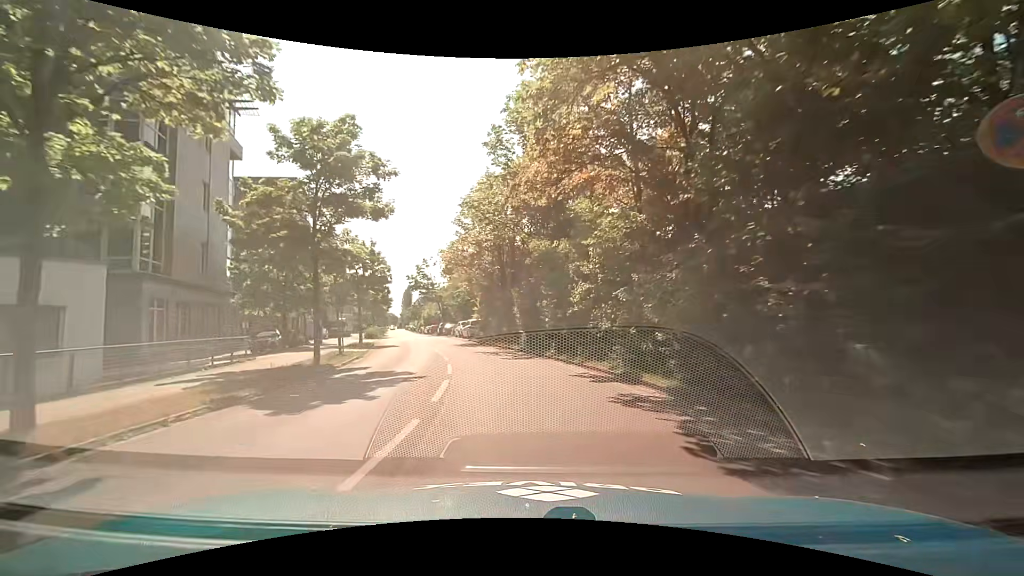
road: unclassified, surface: asphalt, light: Day
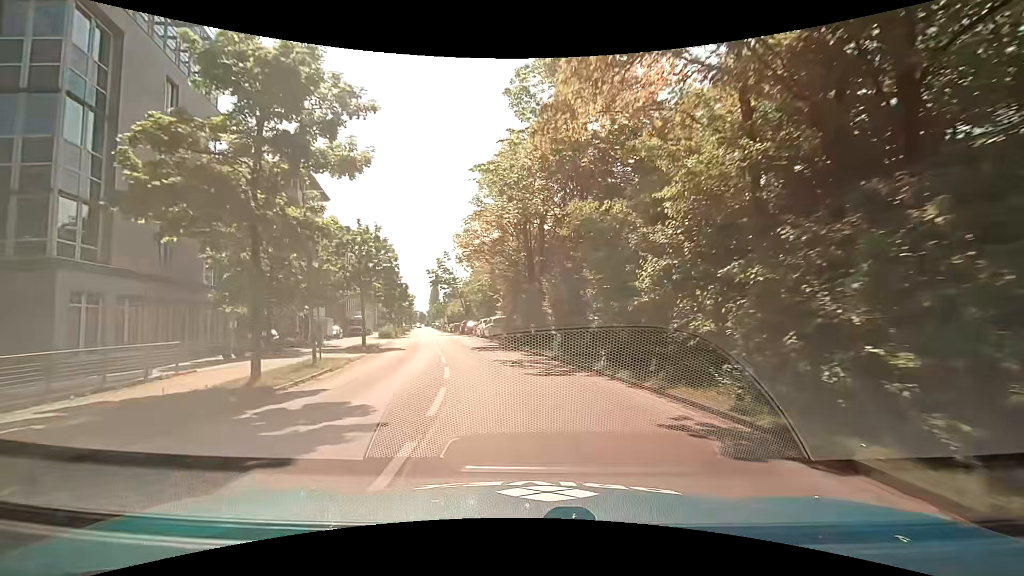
(-0.2, +6.0) m; -4°
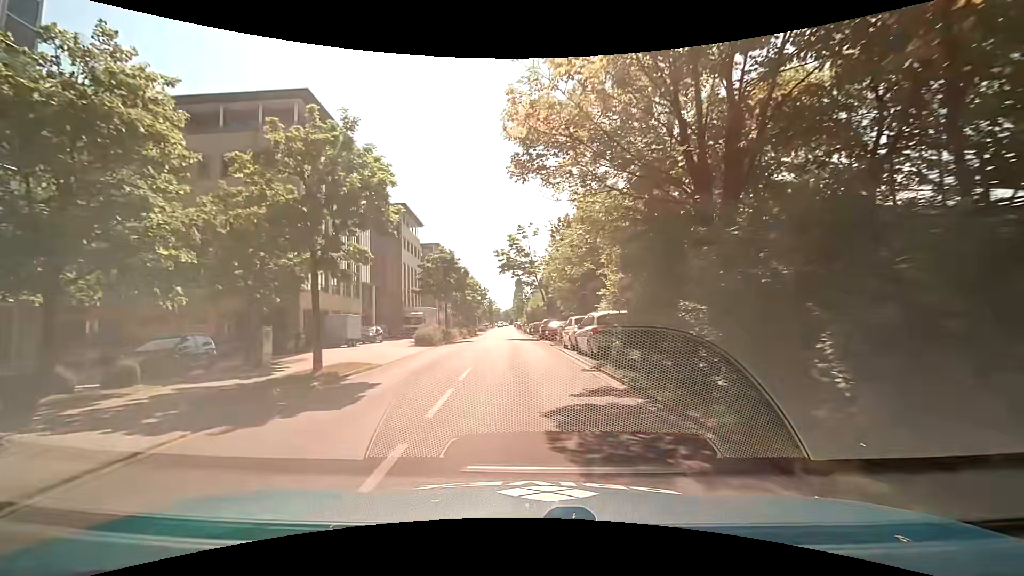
(-1.4, +17.6) m; -8°
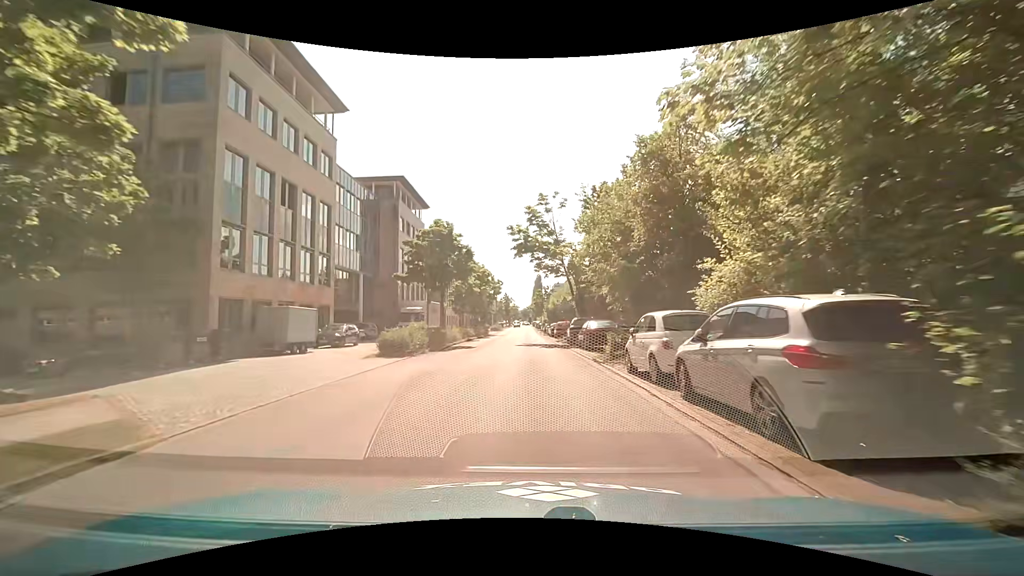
(-0.5, +11.6) m; -3°
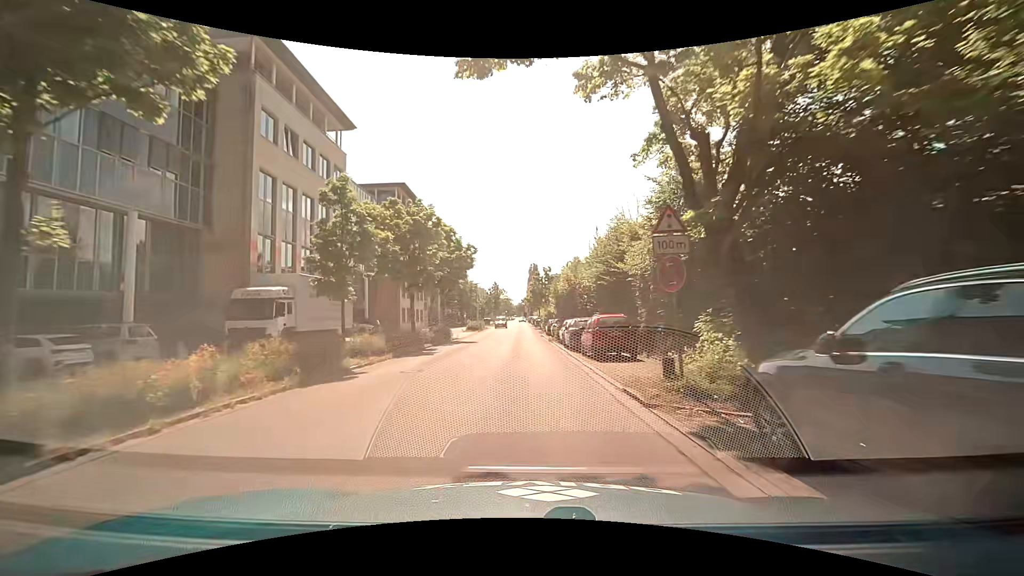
(+0.2, +28.1) m; 0°
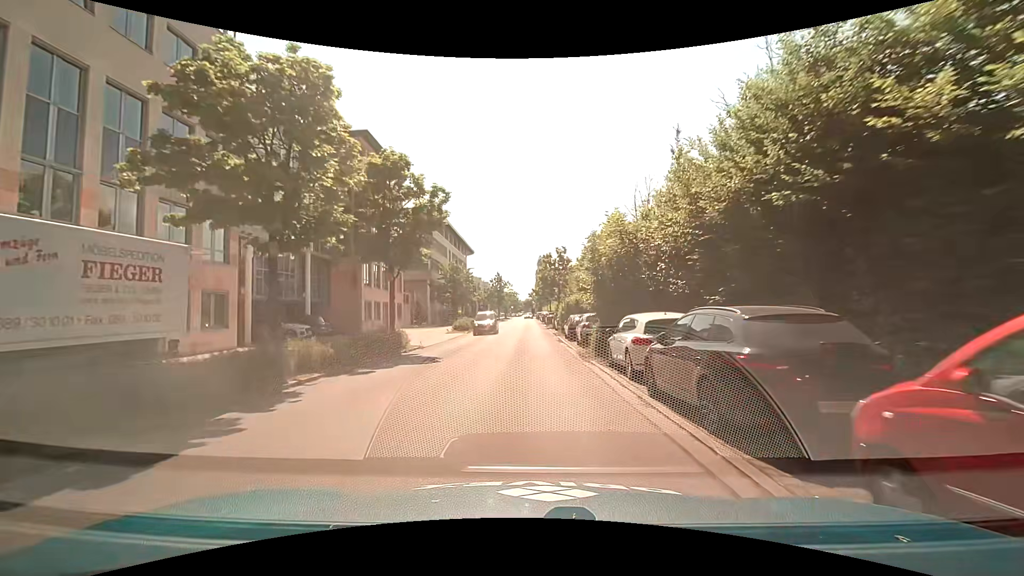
(-0.1, +16.0) m; 0°
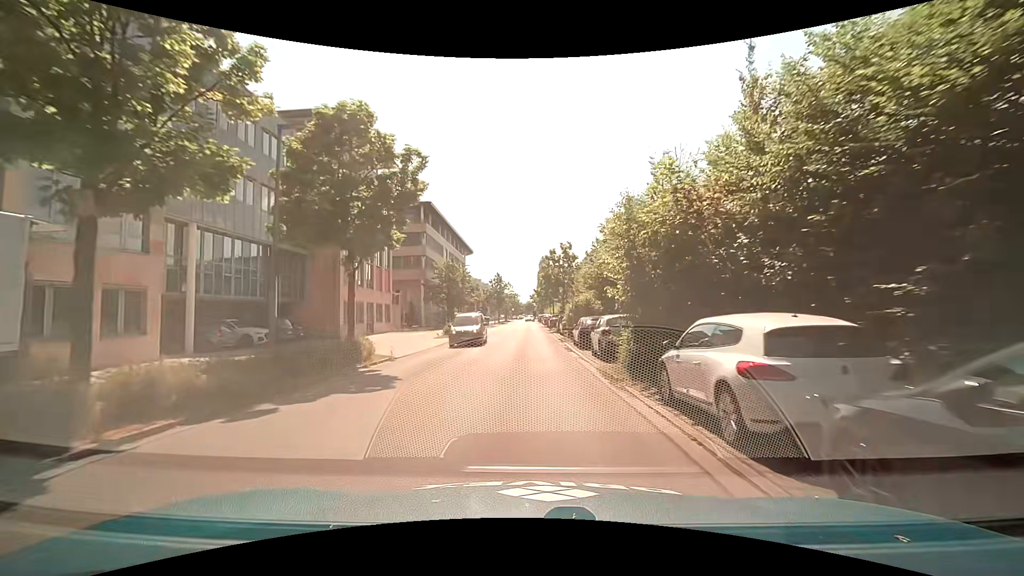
(0.0, +5.3) m; -1°
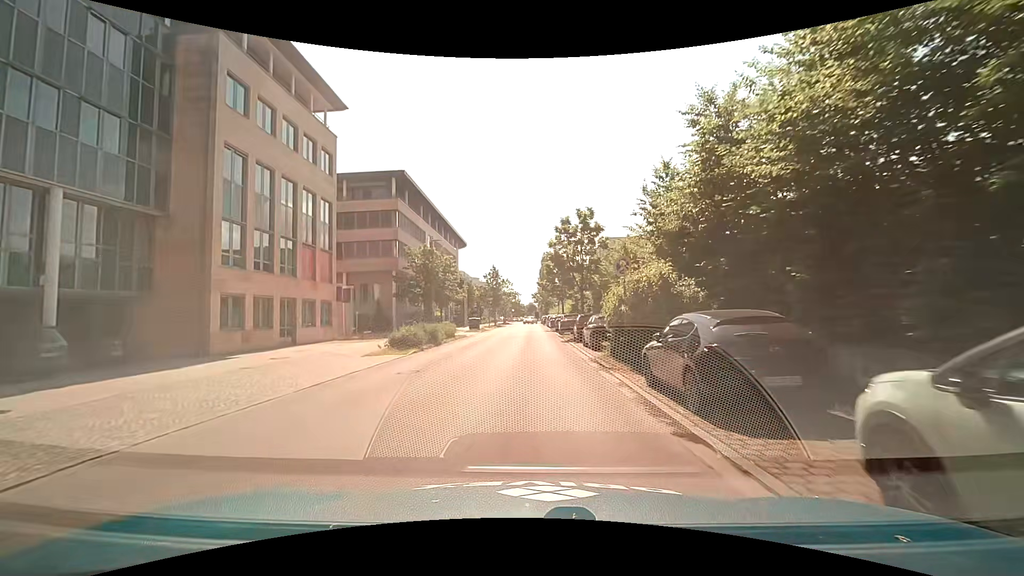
(+0.1, +15.6) m; 0°
